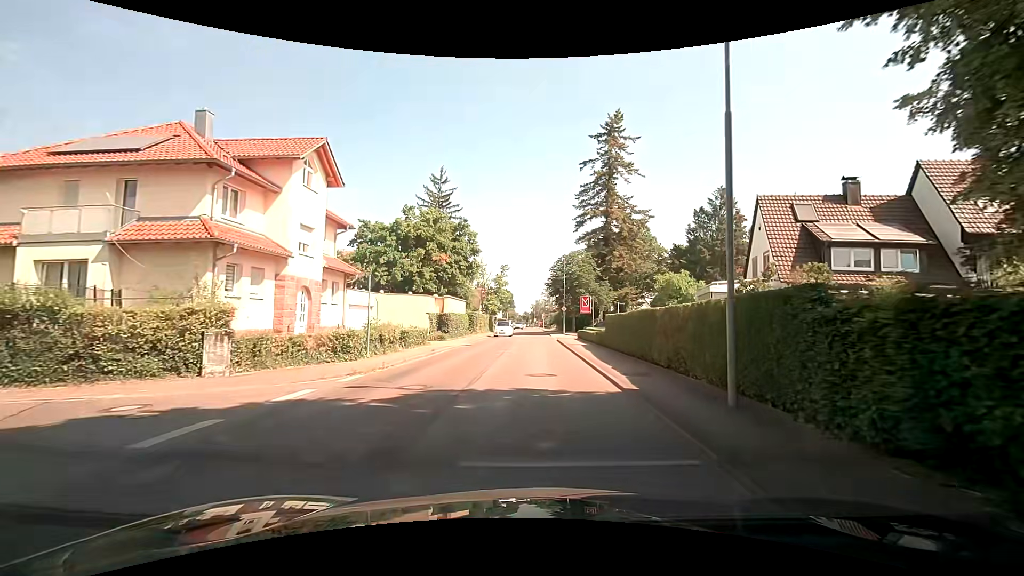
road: secondary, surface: paved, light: Day
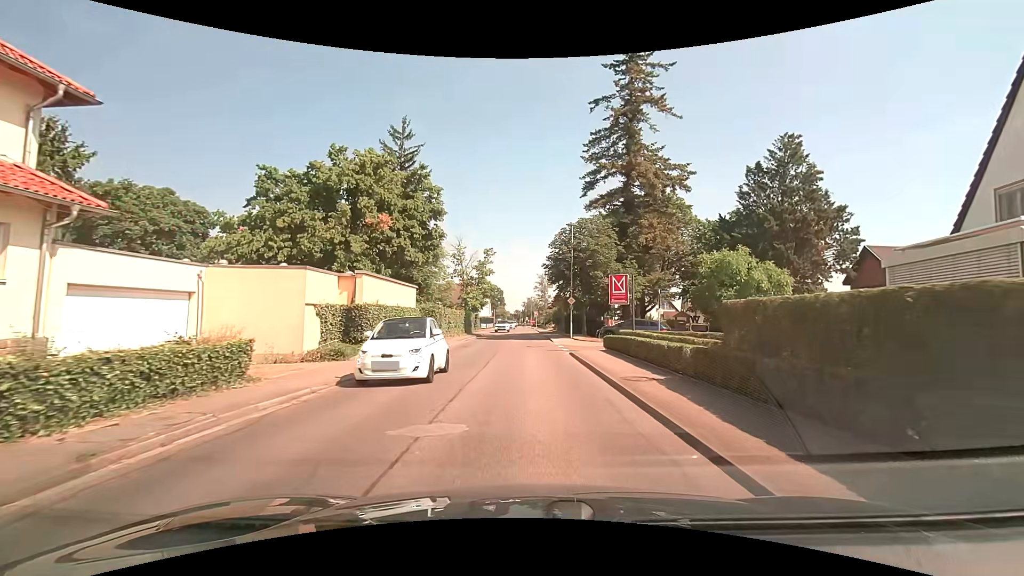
(+0.1, +17.3) m; +2°
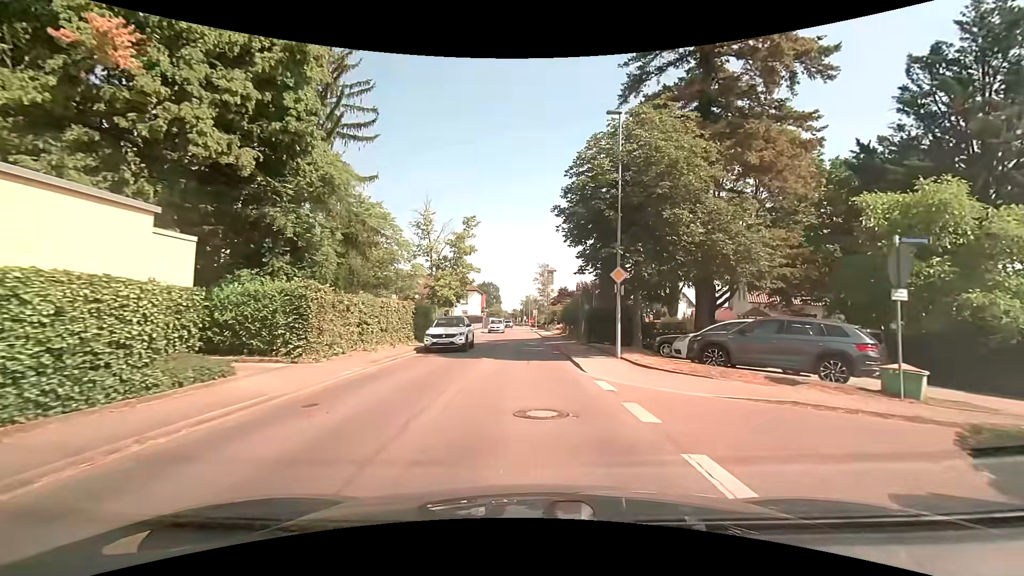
(-0.1, +19.5) m; 0°
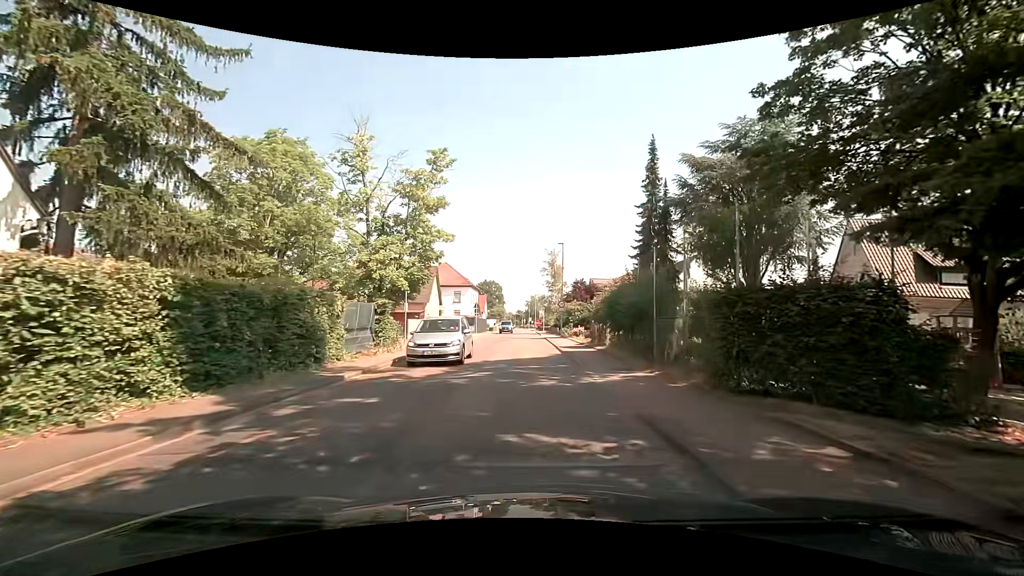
(-0.1, +18.1) m; -1°
(0, +10) (0, +20) (0, +30) (0, +40) (+1, +50) (+1, +60) (+1, +70) (+1, +80) (+1, +90) (+1, +100) m
